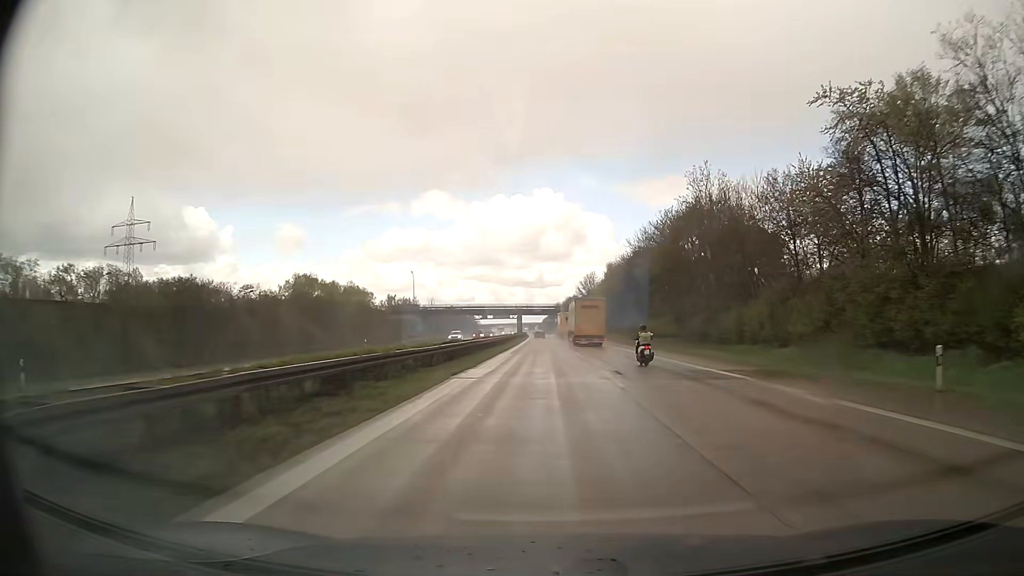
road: motorway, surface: asphalt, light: Day
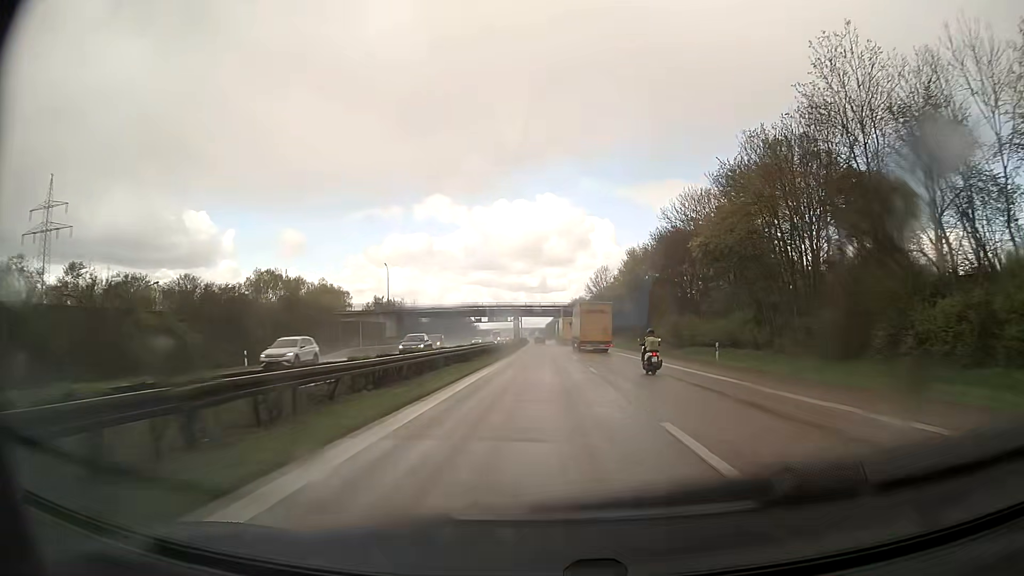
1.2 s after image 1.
(-0.1, +29.7) m; 0°
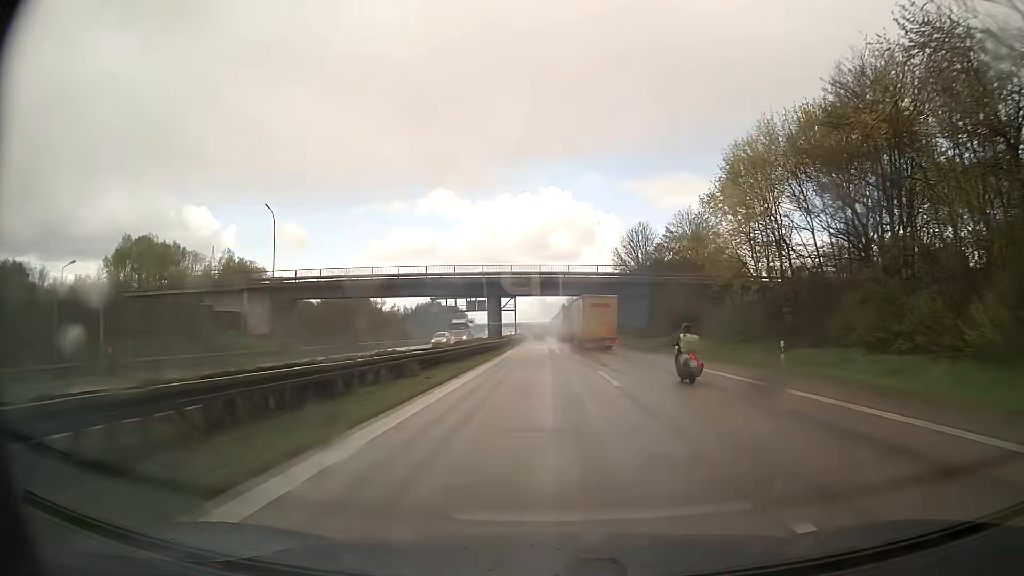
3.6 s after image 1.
(-0.4, +59.9) m; -1°
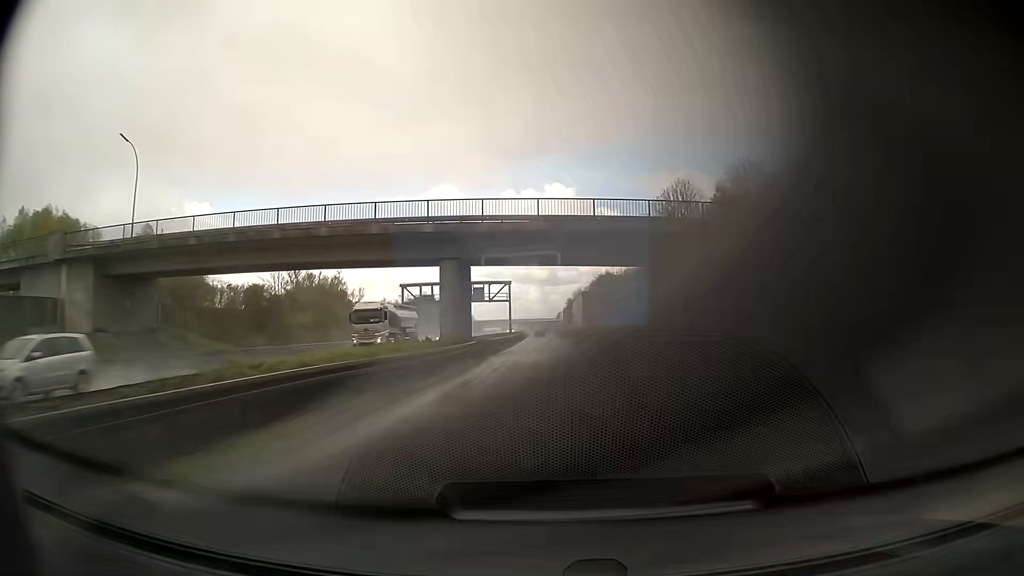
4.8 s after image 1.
(-0.1, +29.5) m; 0°
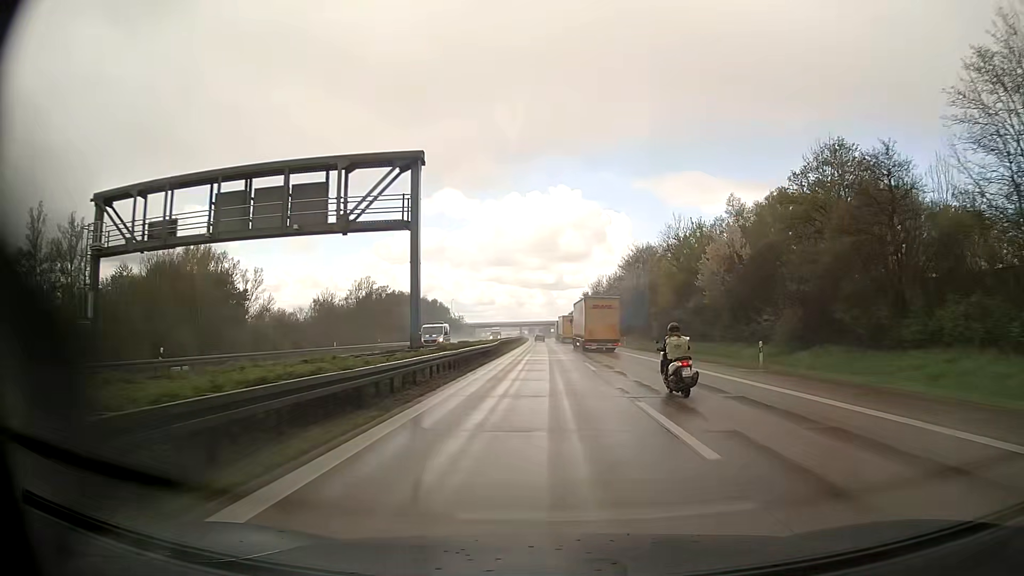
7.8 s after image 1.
(-0.6, +71.0) m; -1°
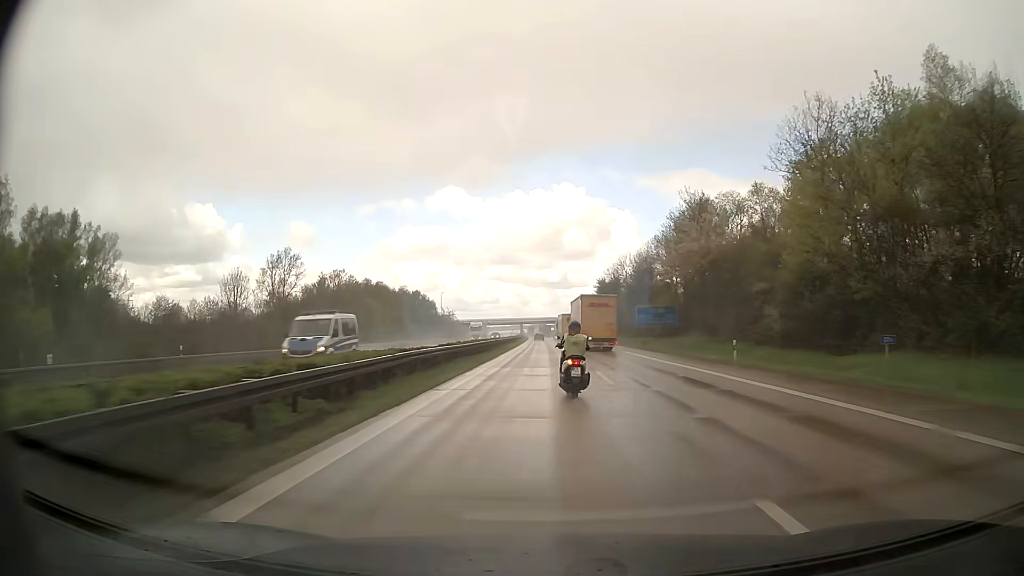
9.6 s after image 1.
(-0.1, +44.2) m; 0°
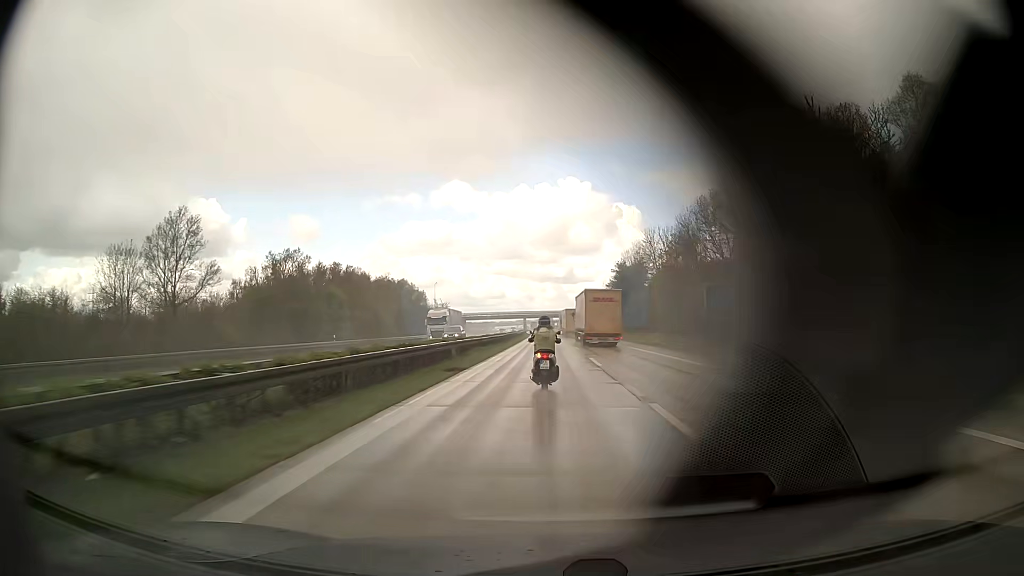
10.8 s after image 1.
(-0.2, +29.4) m; -1°
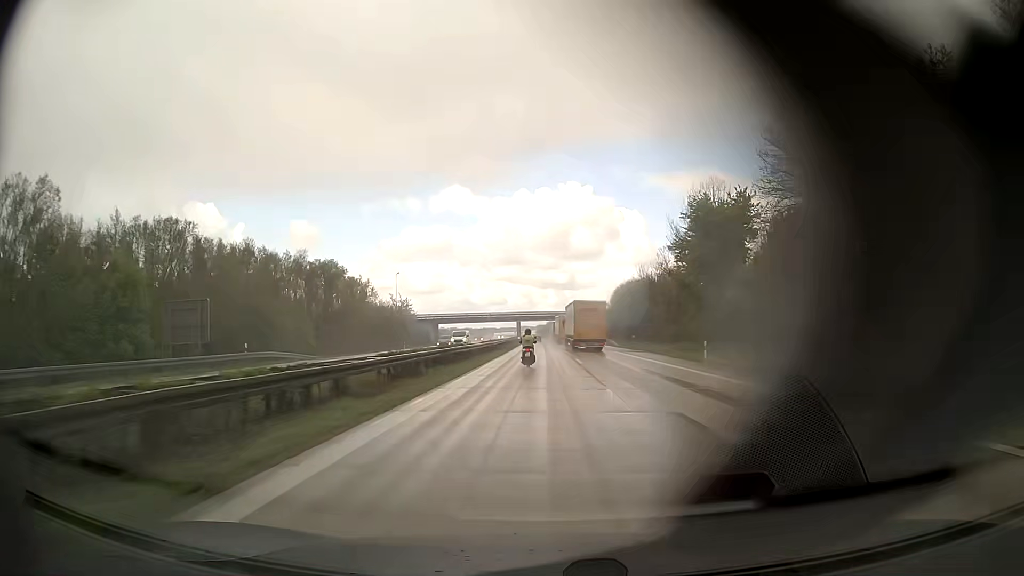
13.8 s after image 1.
(+0.1, +64.8) m; 0°
(0, +10) (0, +20) (0, +30) (0, +40) (0, +50) (0, +60) (-1, +70) (-1, +80) (-1, +90) (-1, +100) m
